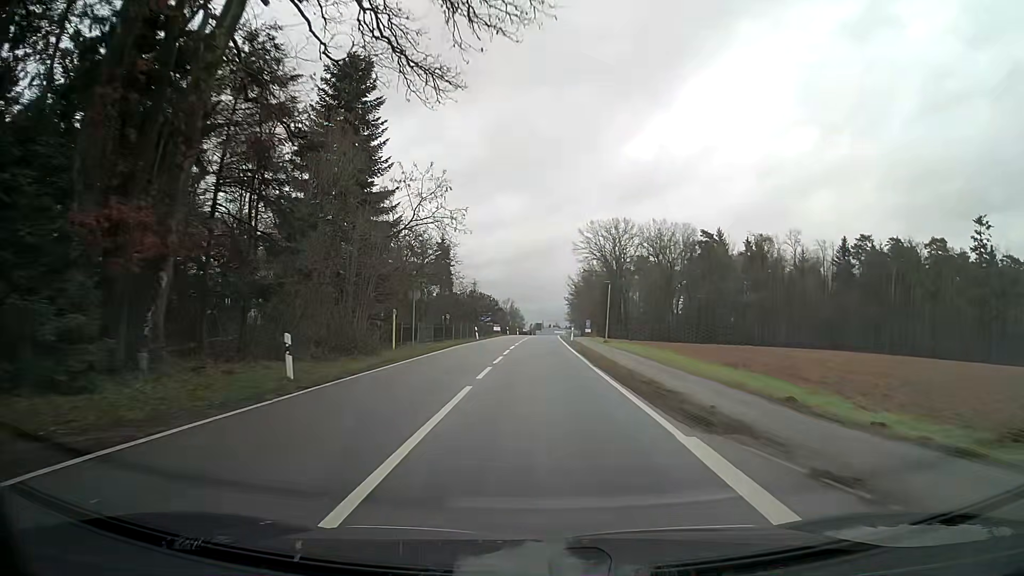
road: tertiary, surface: asphalt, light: Day
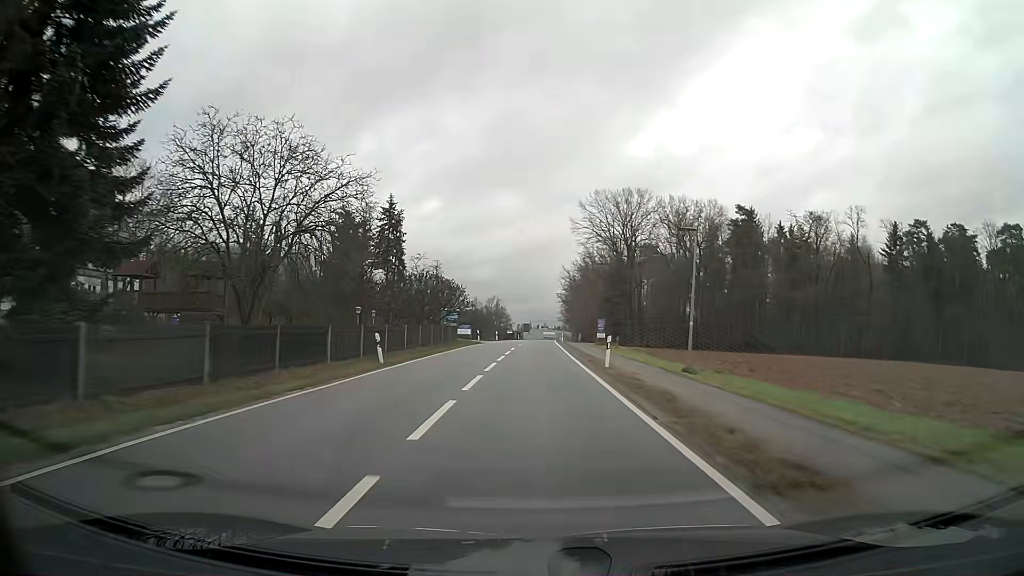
(+0.2, +32.3) m; +1°
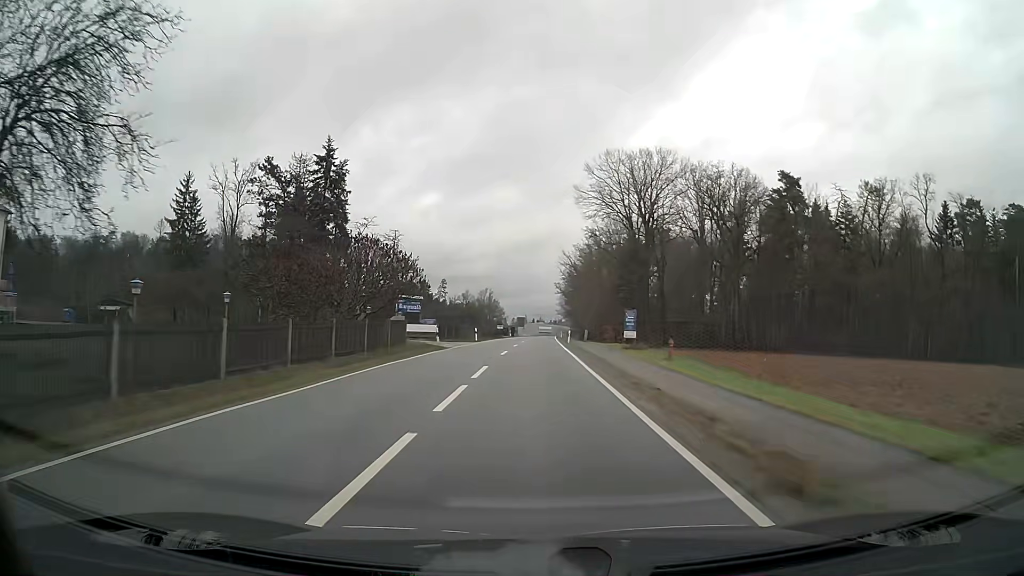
(+0.1, +22.0) m; +1°
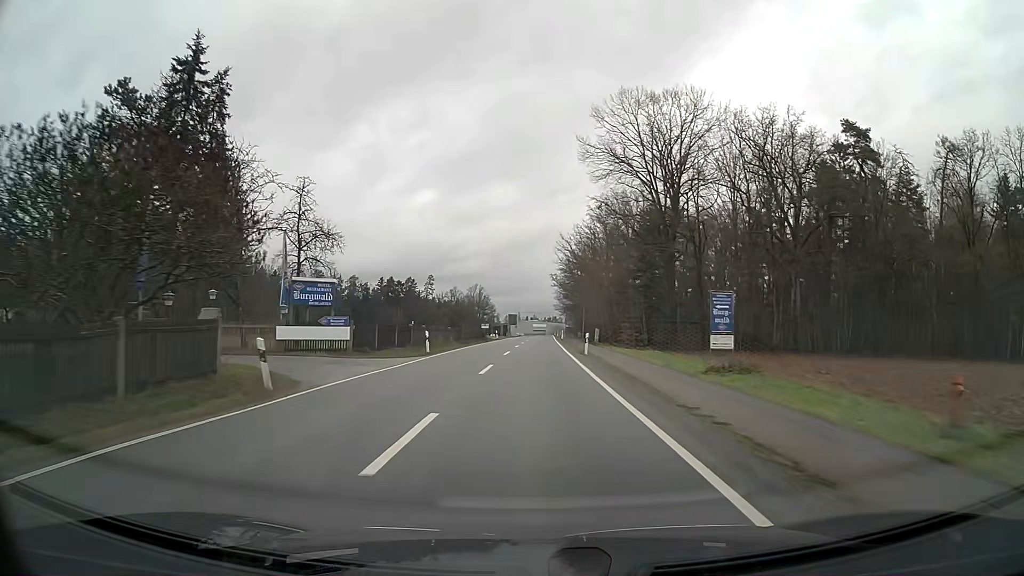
(+0.1, +22.2) m; +1°
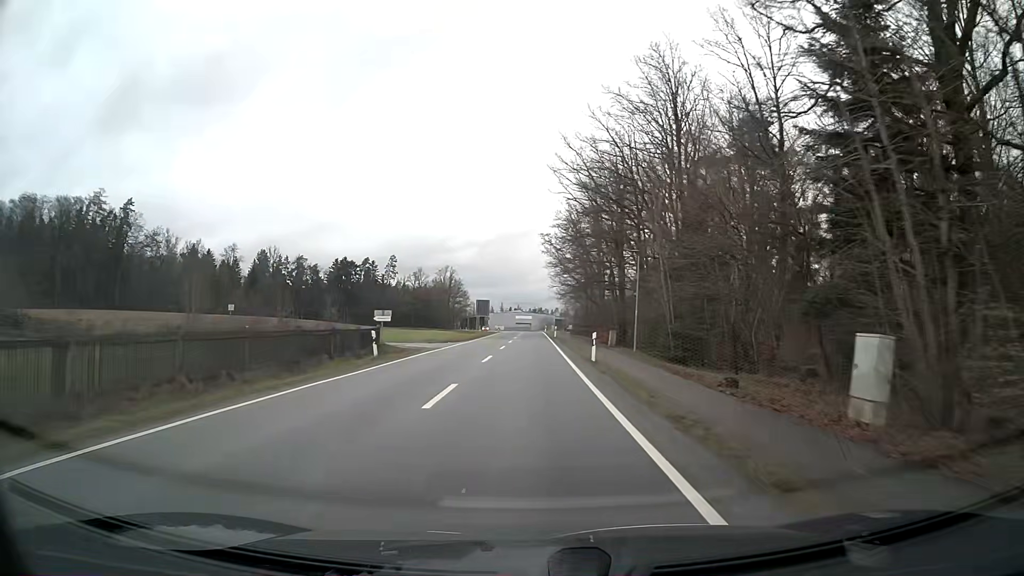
(+0.7, +55.9) m; +1°
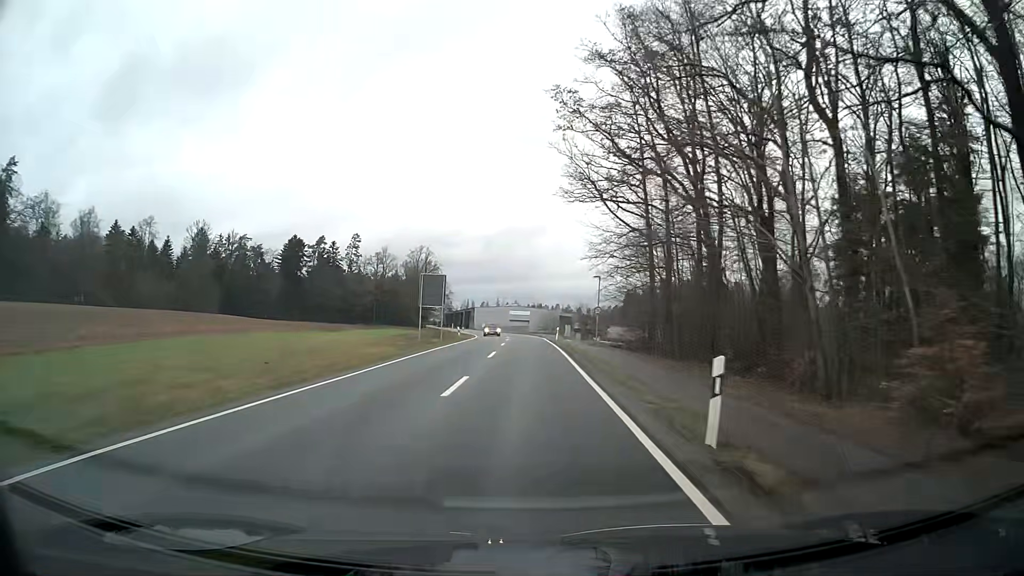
(+0.1, +56.8) m; 0°
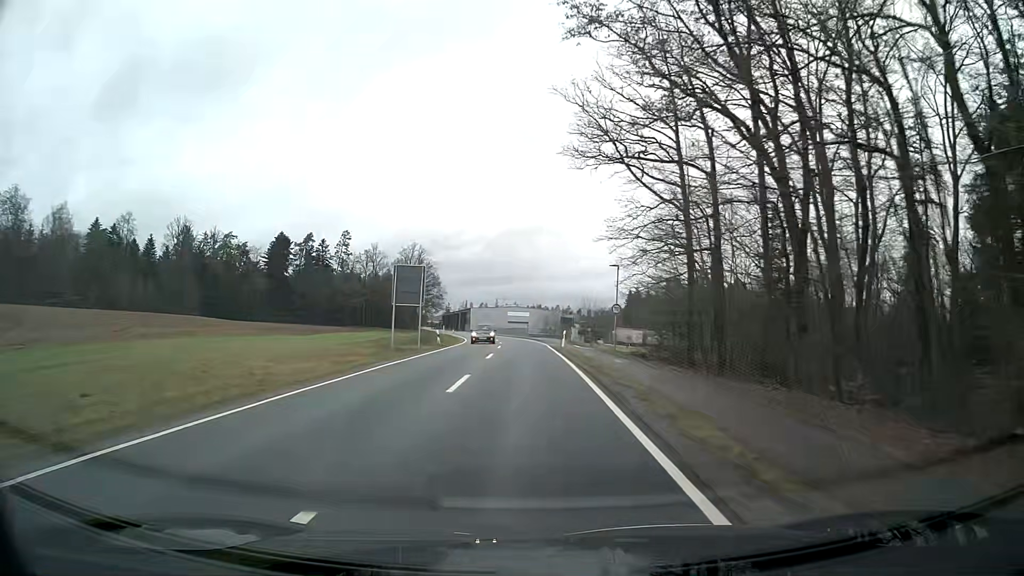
(0.0, +11.3) m; 0°
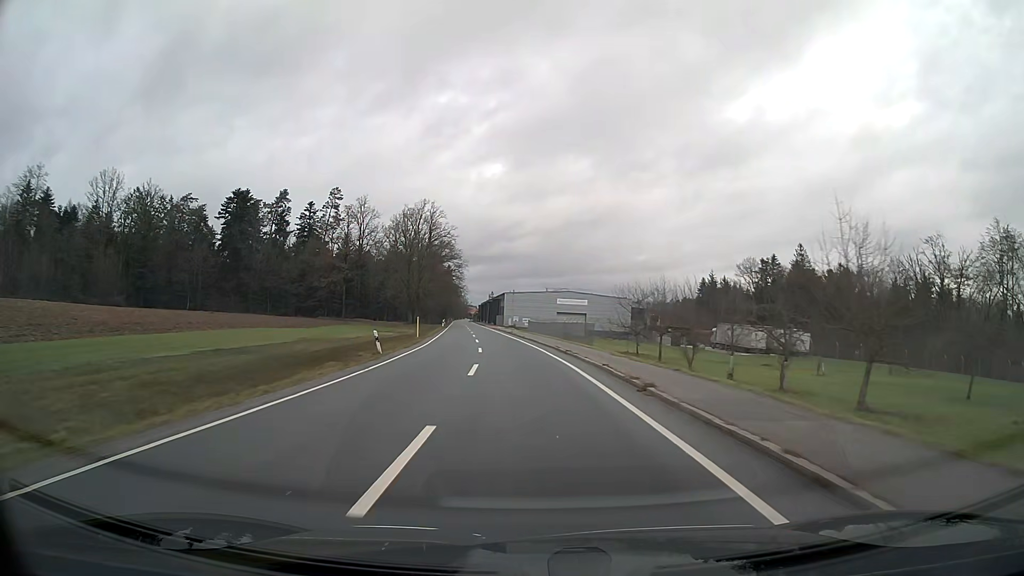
(-1.9, +56.4) m; -5°
